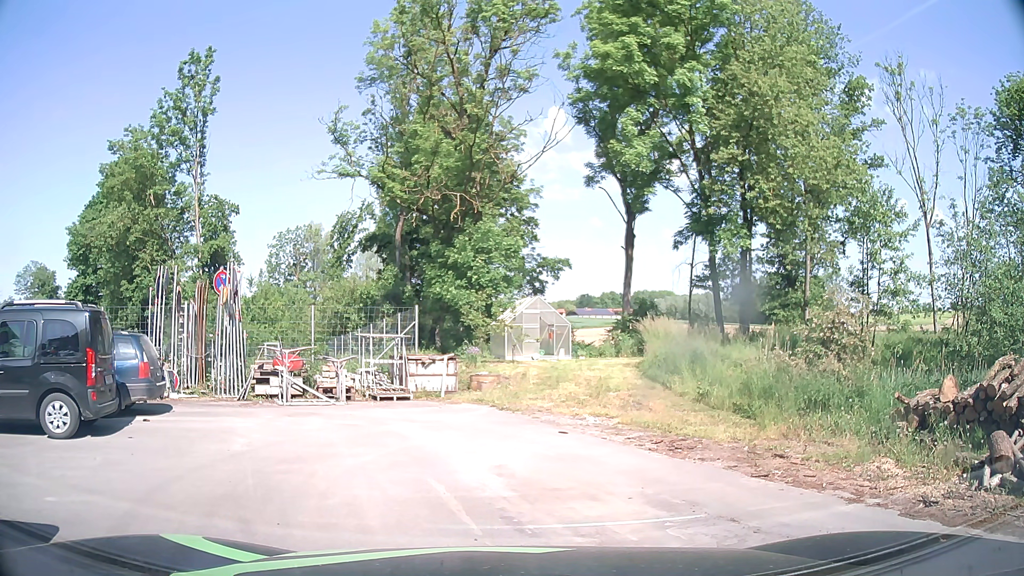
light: Day
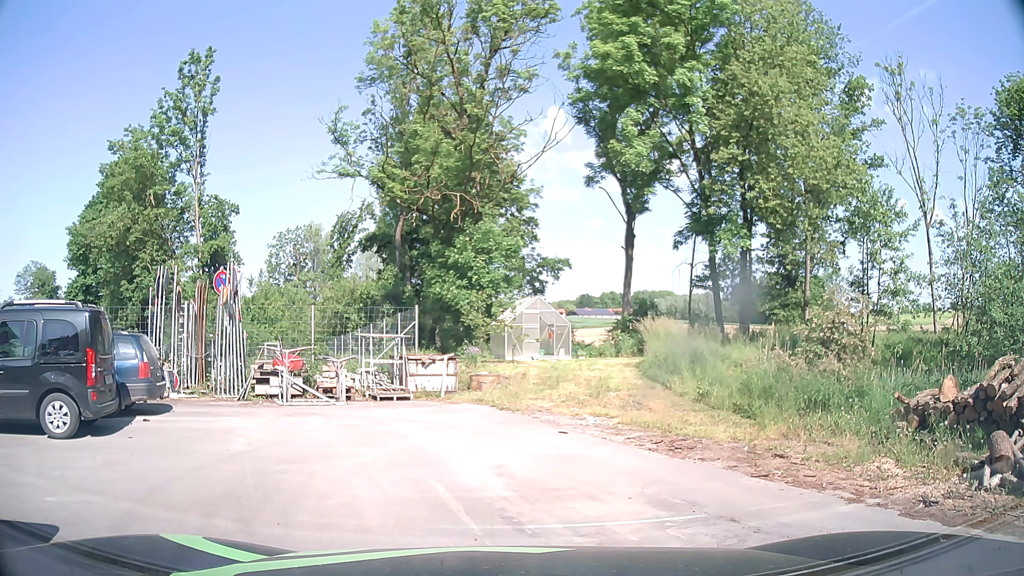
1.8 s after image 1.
(0.0, 0.0) m; 0°
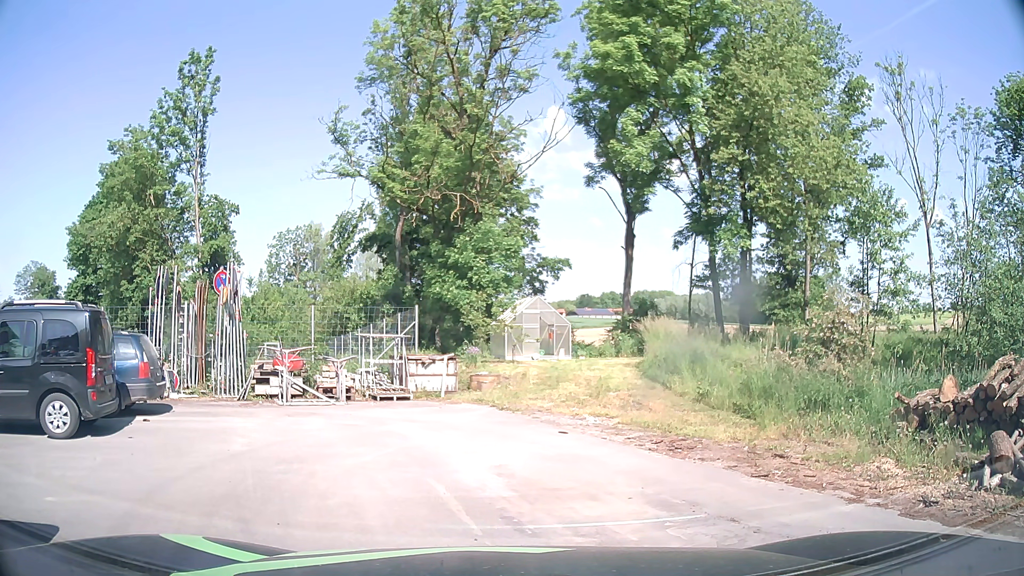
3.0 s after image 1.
(0.0, 0.0) m; 0°
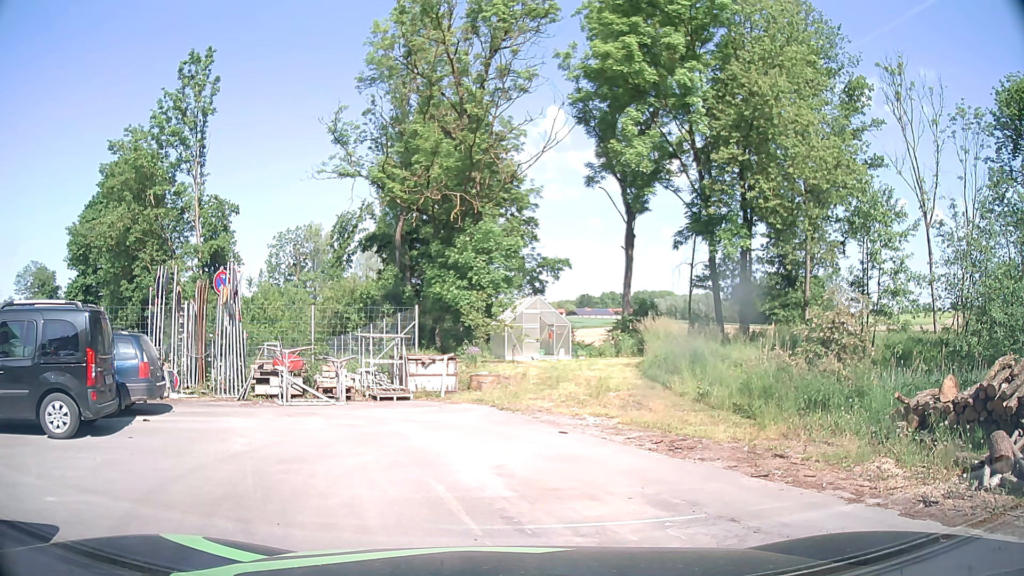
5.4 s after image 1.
(0.0, 0.0) m; 0°
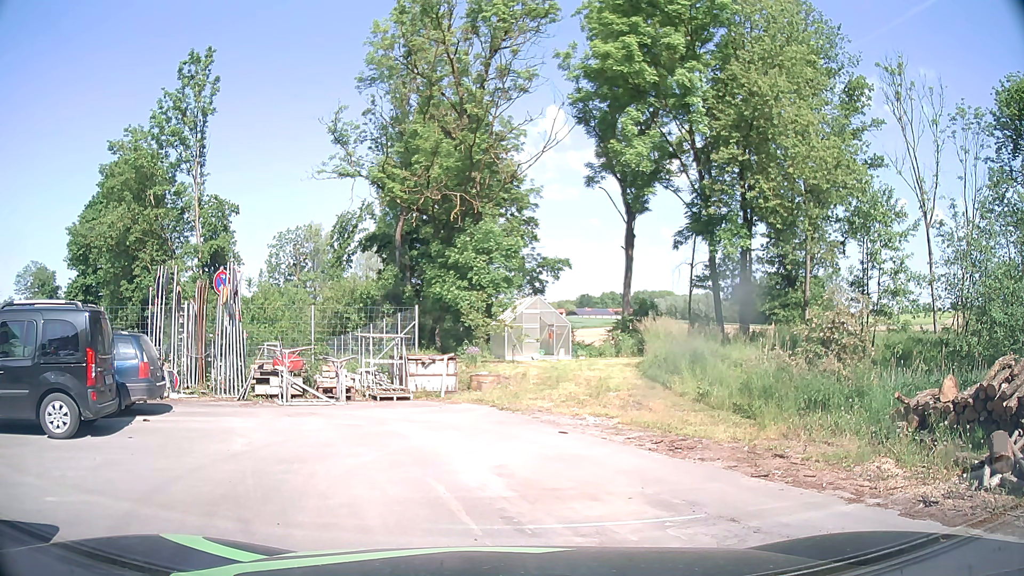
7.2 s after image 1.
(0.0, 0.0) m; 0°
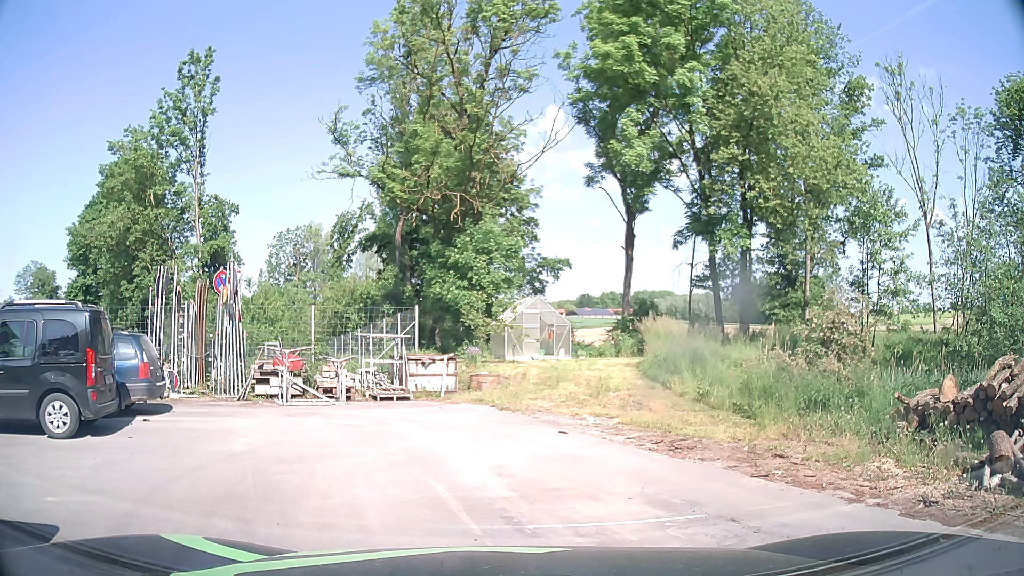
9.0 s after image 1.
(0.0, 0.0) m; 0°
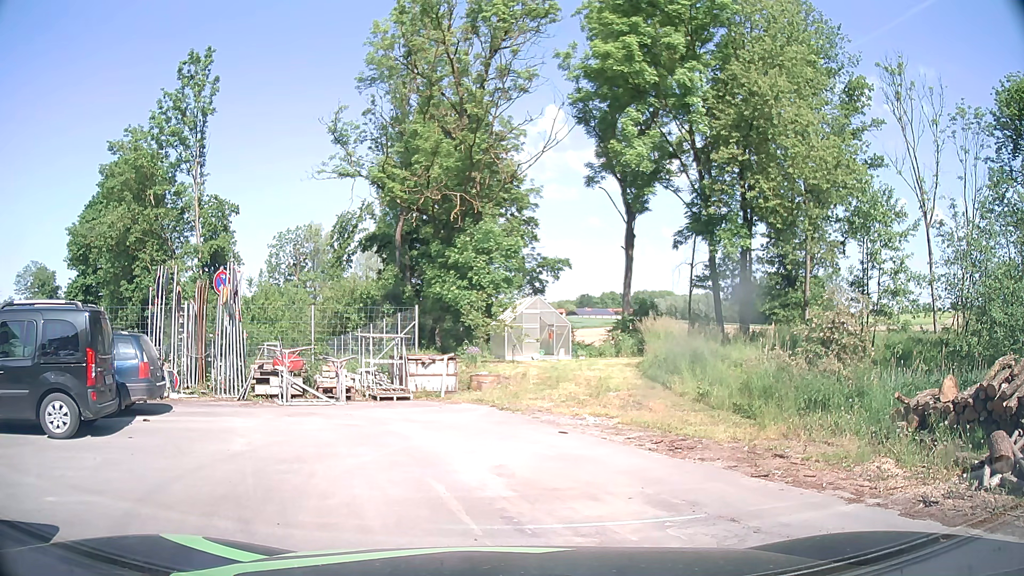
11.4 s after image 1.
(0.0, 0.0) m; 0°
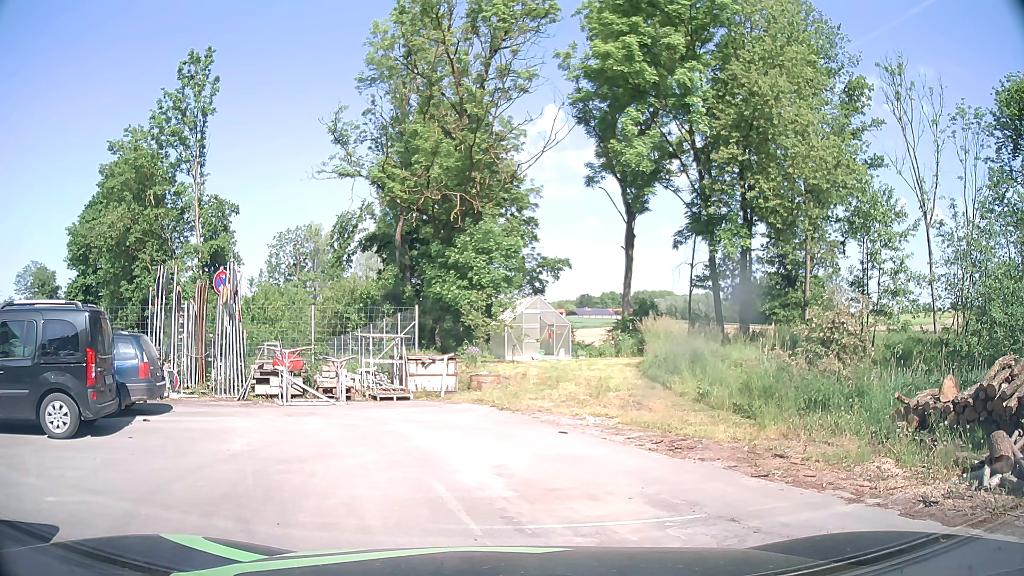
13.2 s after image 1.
(0.0, 0.0) m; 0°
